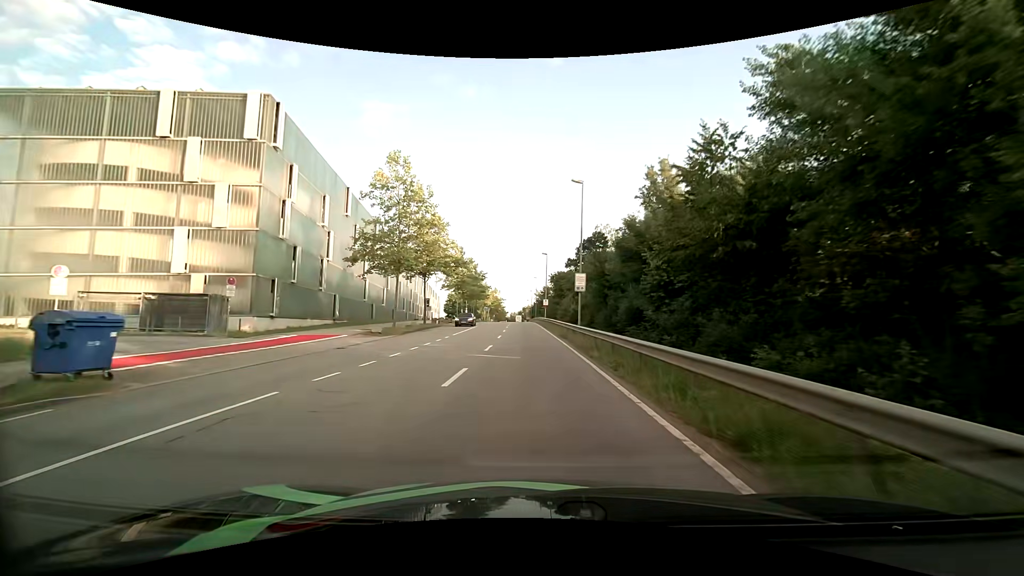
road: secondary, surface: asphalt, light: Day
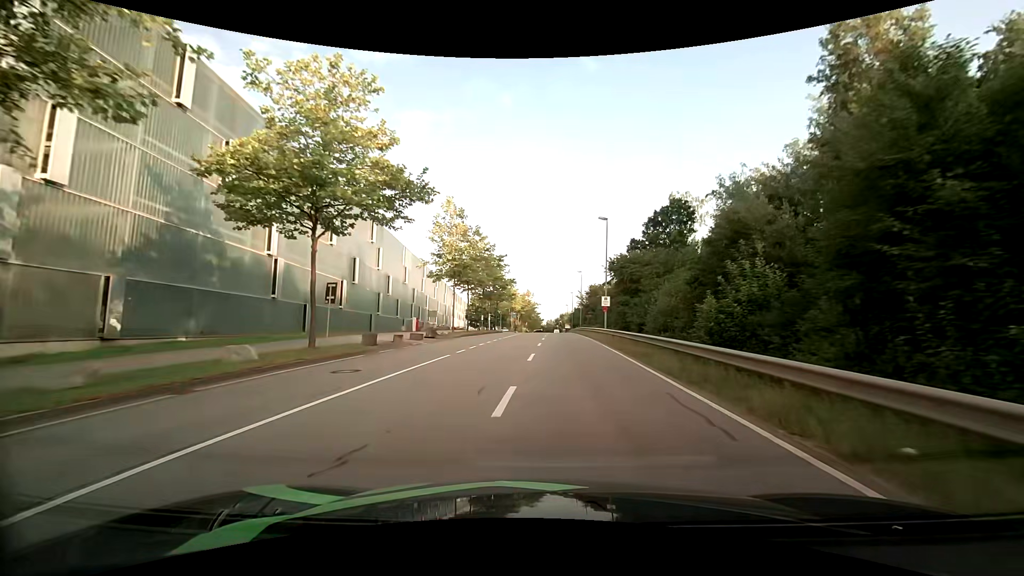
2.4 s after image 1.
(-1.5, +30.1) m; -5°
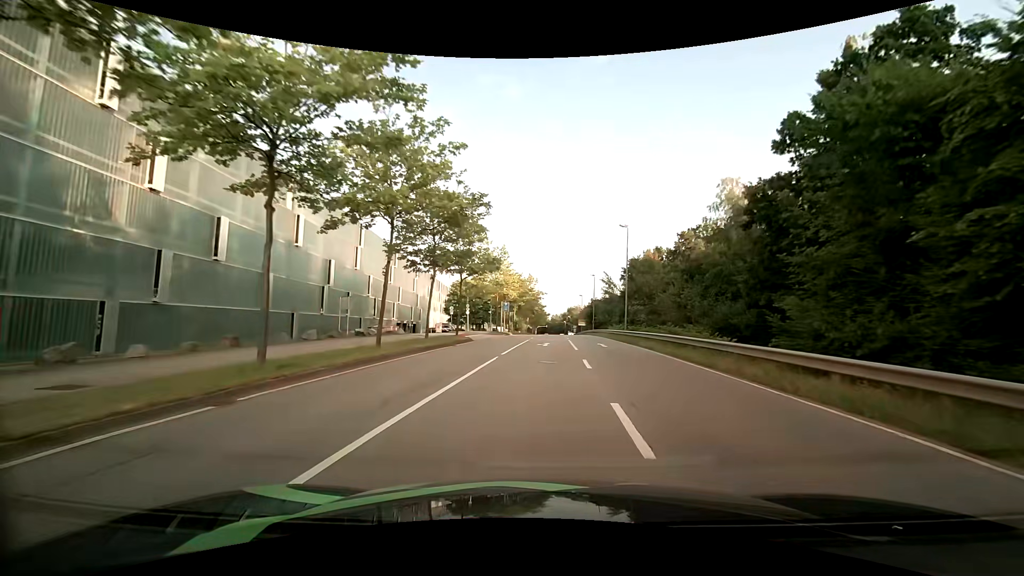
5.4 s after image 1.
(-0.3, +37.8) m; 0°
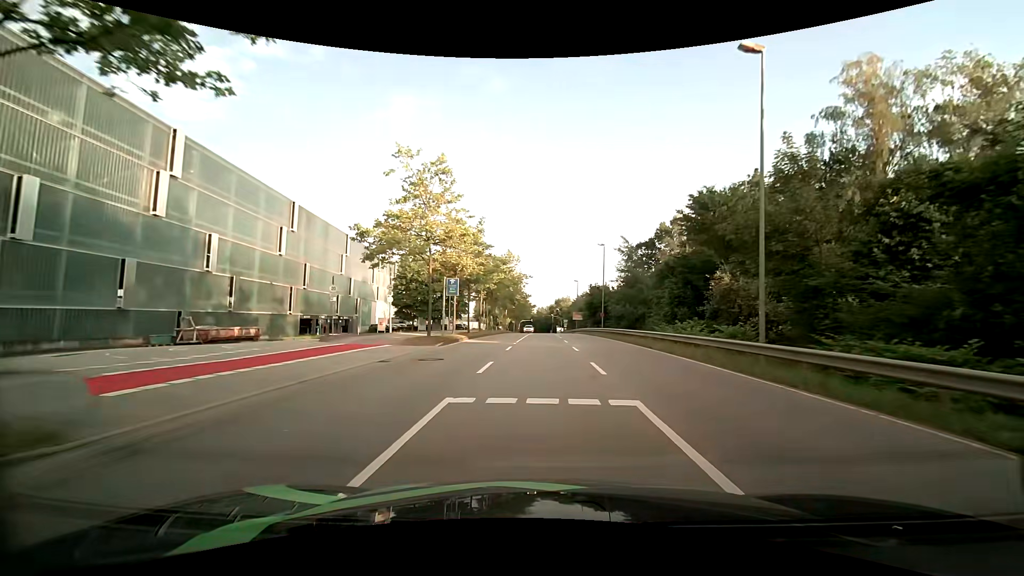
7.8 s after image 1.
(+0.5, +29.0) m; +1°
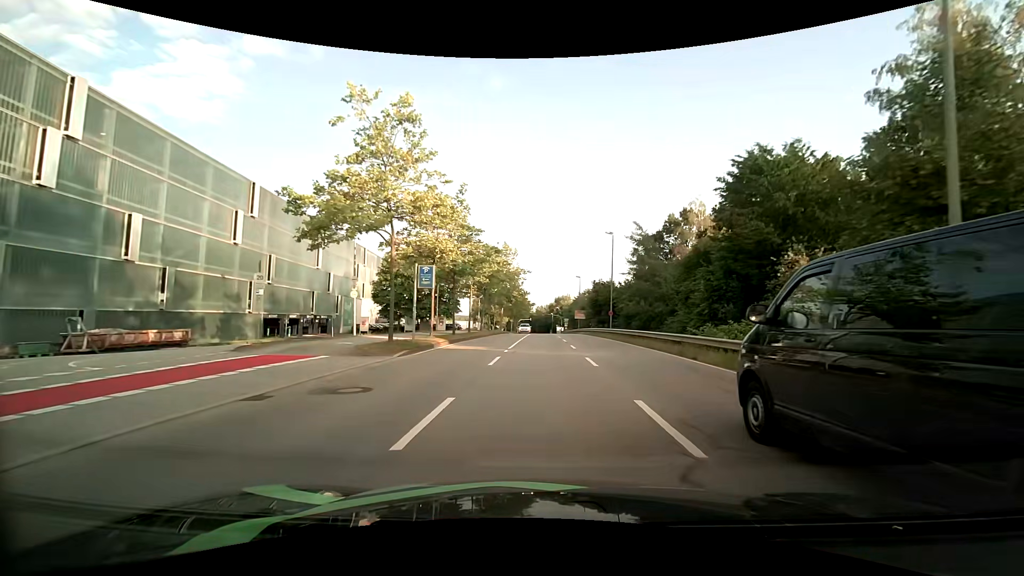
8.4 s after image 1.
(+0.1, +7.0) m; 0°
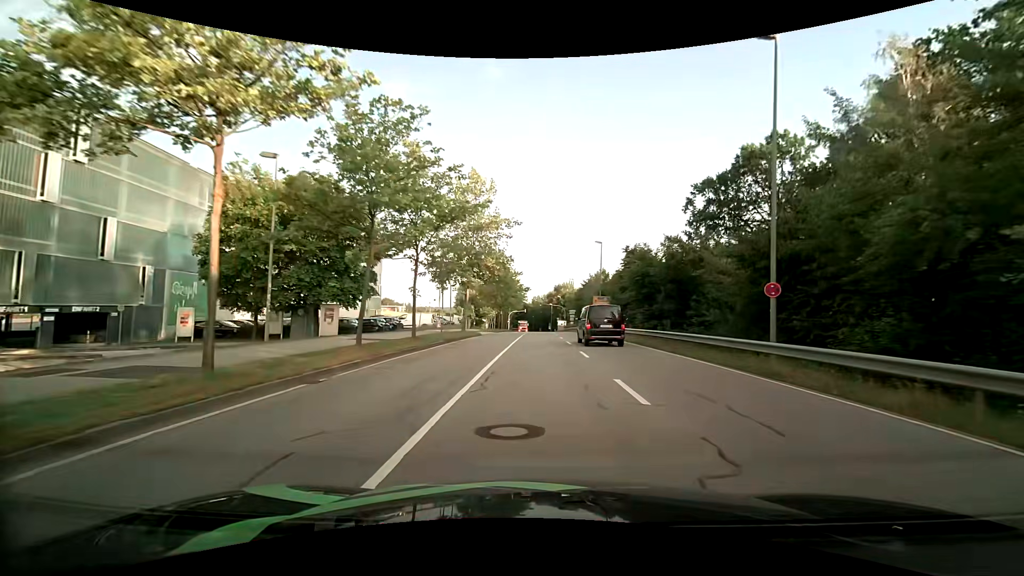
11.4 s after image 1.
(+0.2, +33.6) m; +1°
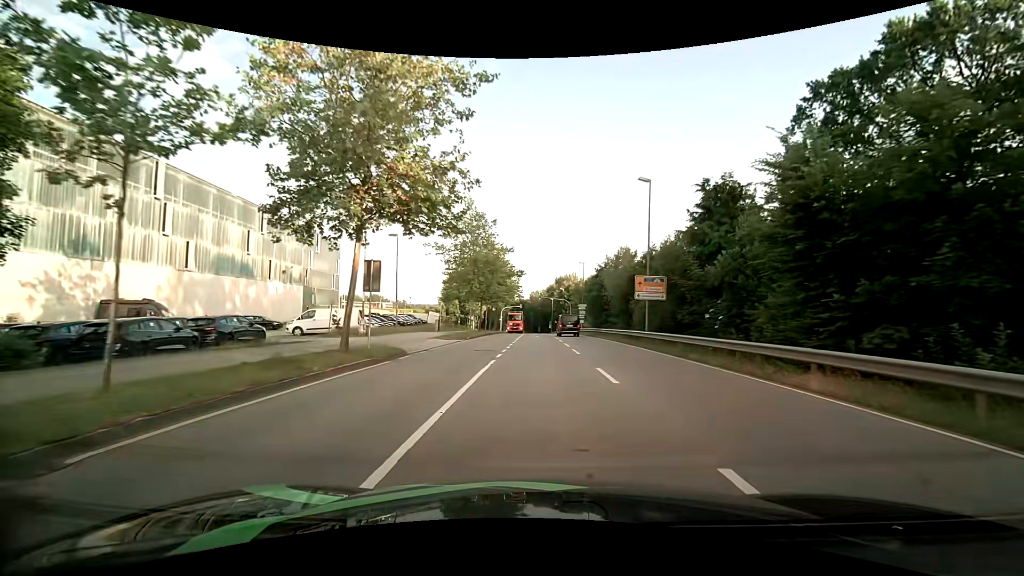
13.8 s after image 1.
(-0.1, +24.1) m; 0°
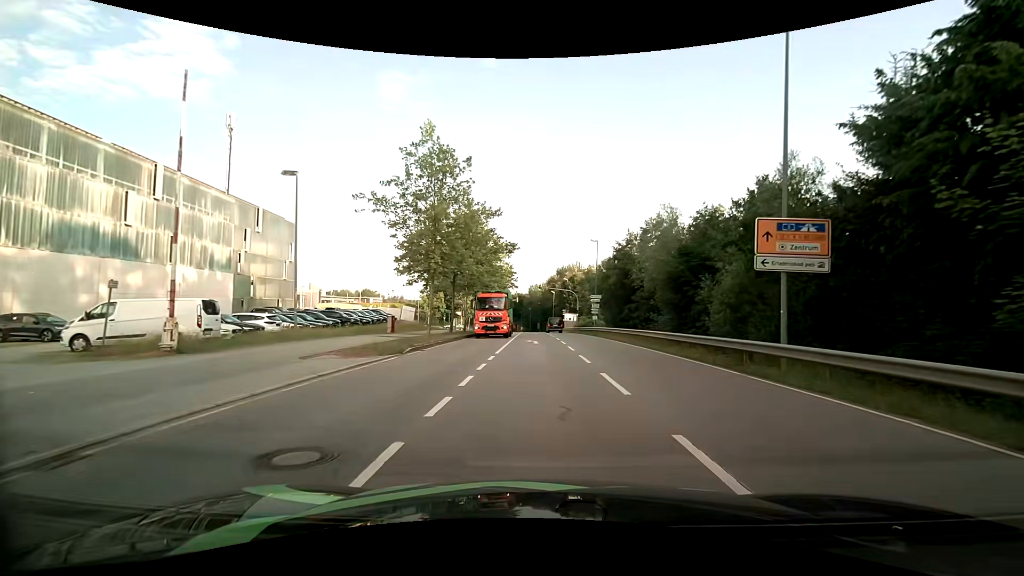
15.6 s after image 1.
(-0.1, +16.9) m; 0°
(0, +10) (0, +20) (0, +30) (0, +40) (0, +50) (-1, +60) (-1, +70) (-1, +80) (-7, +87) (-17, +89) m
